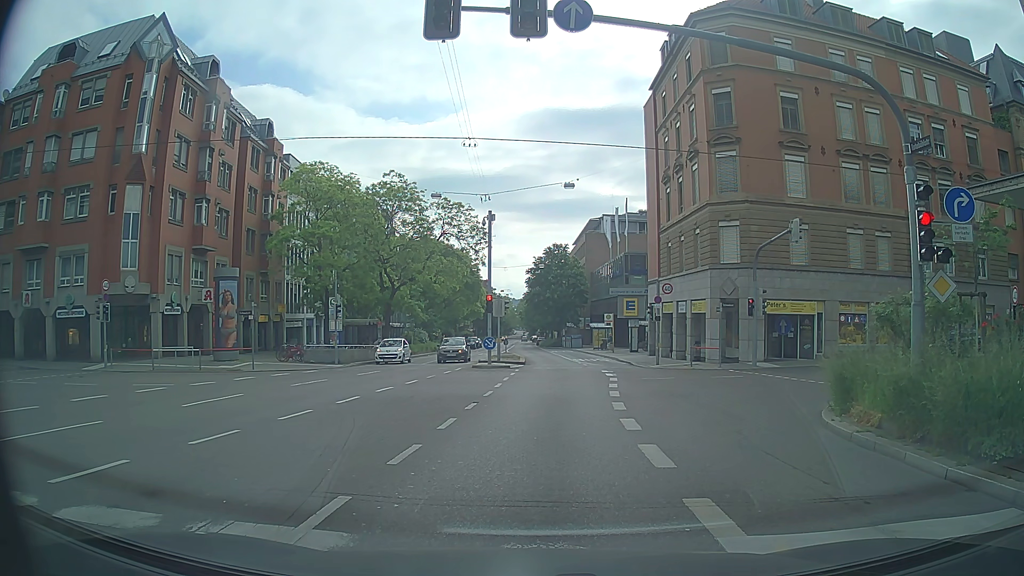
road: secondary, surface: asphalt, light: Day
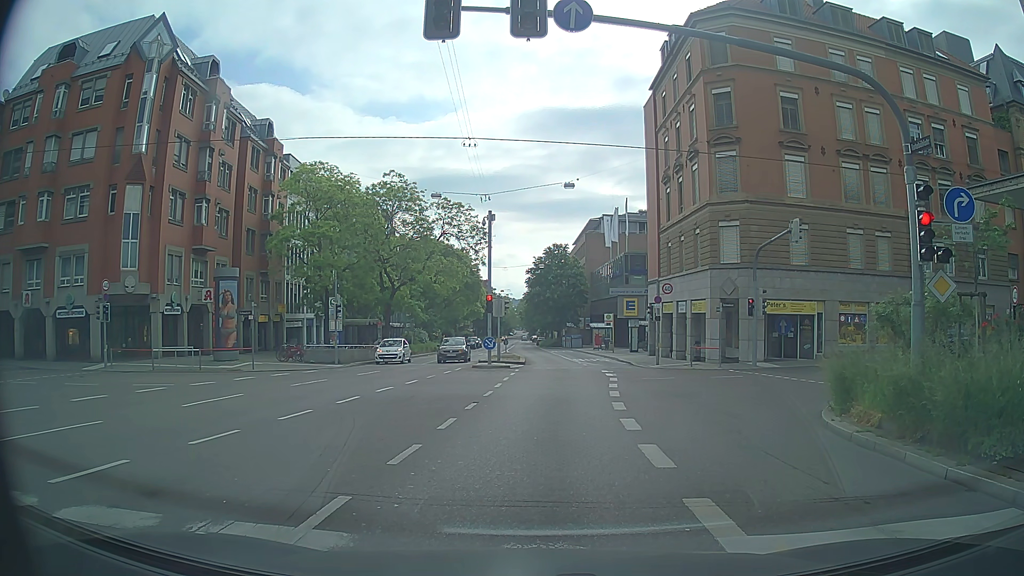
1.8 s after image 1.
(0.0, 0.0) m; 0°
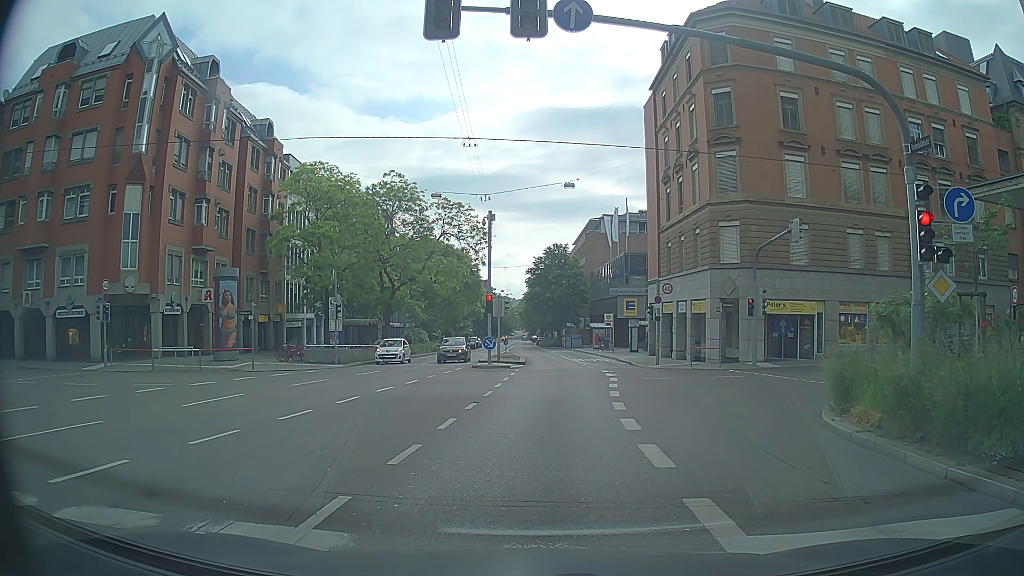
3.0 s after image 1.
(0.0, 0.0) m; 0°
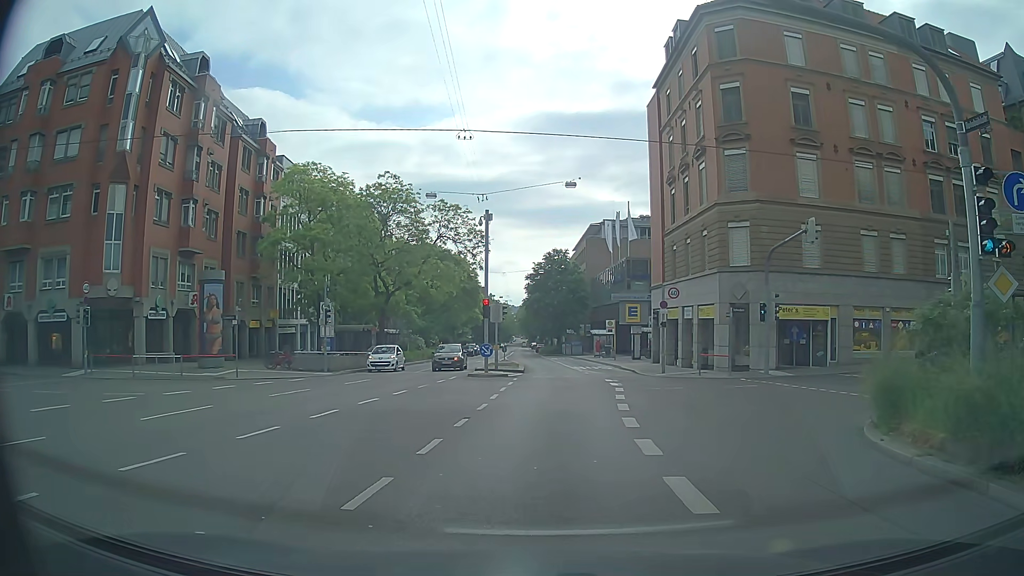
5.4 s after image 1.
(0.0, +2.0) m; +1°
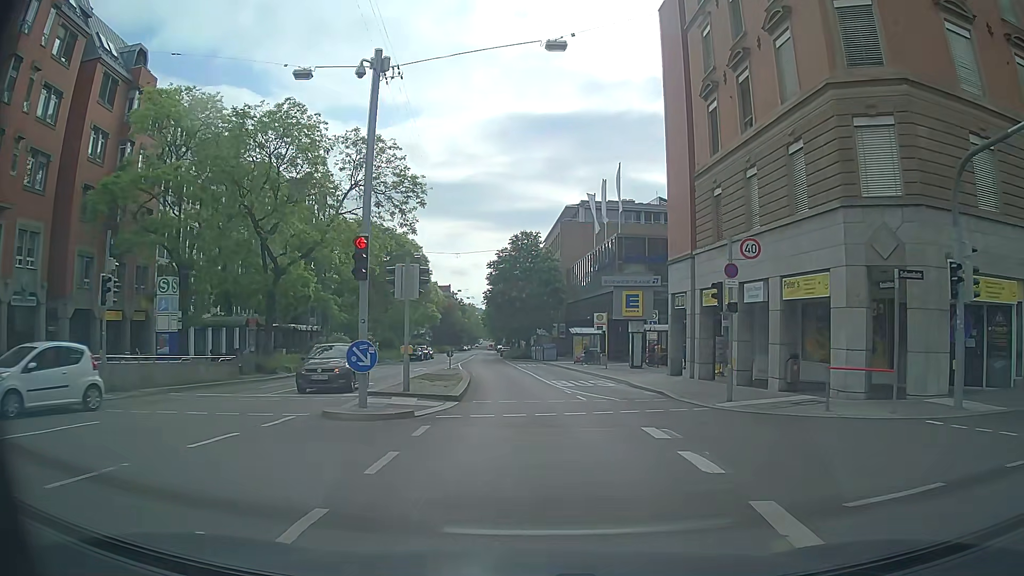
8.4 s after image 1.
(+0.8, +17.3) m; +4°
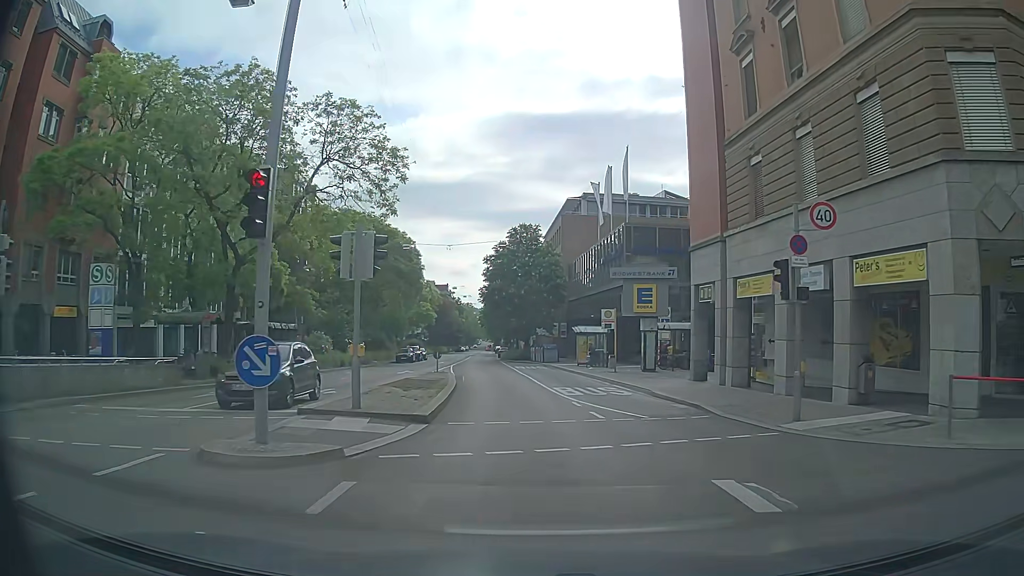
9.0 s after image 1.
(-0.1, +4.9) m; -1°
